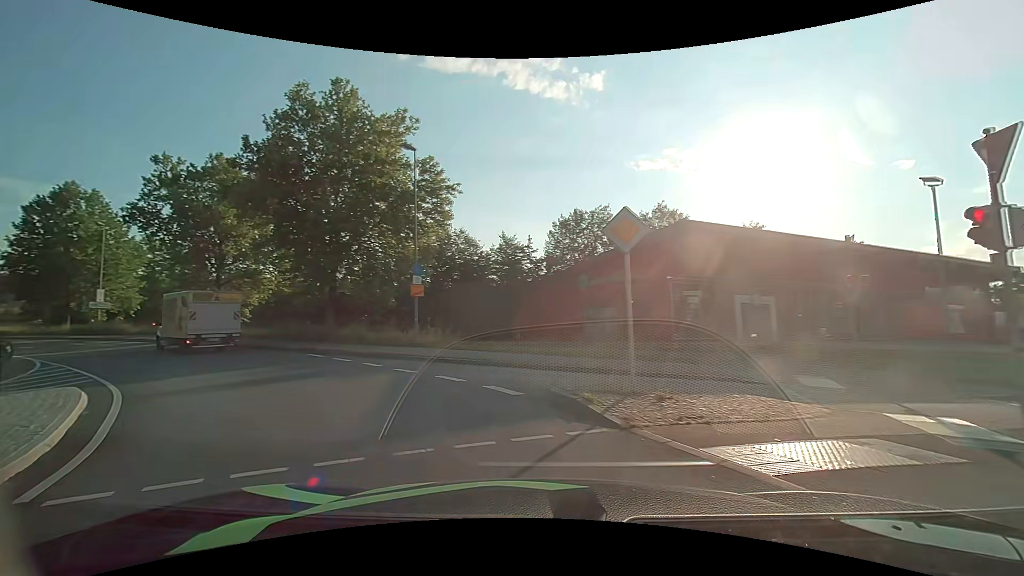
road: primary_link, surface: asphalt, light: Day
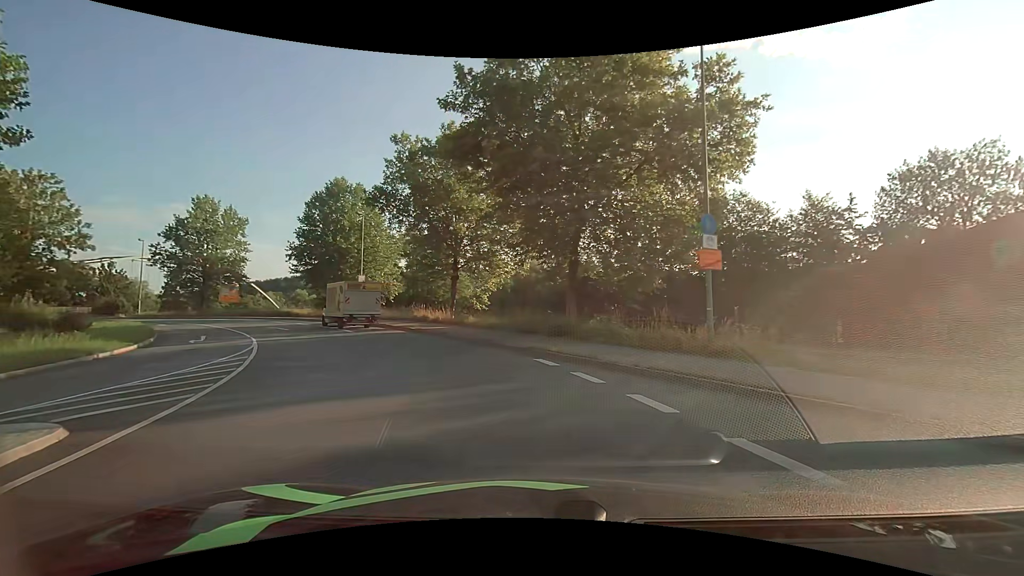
(-2.8, +9.6) m; -27°
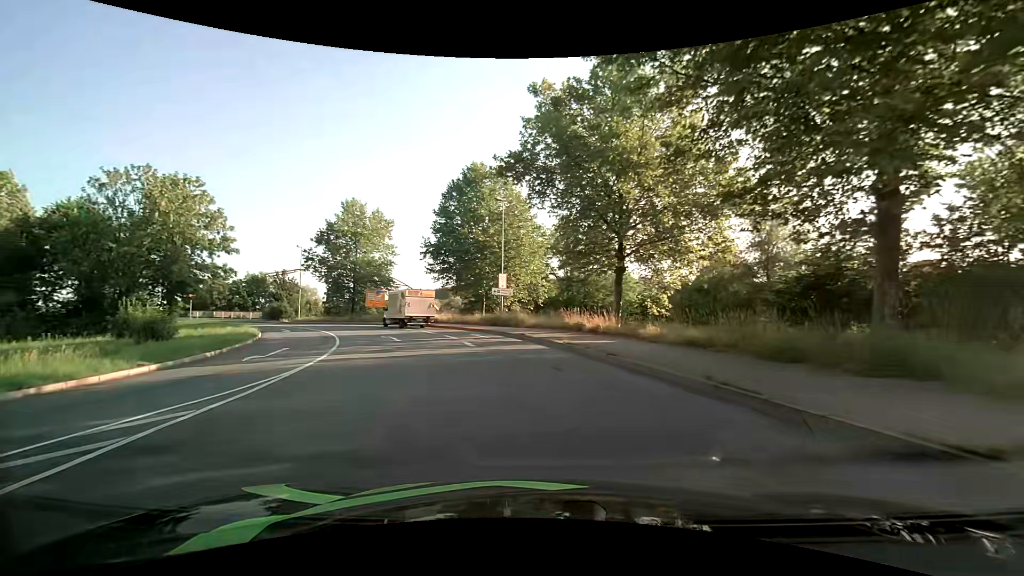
(-1.7, +10.7) m; -19°
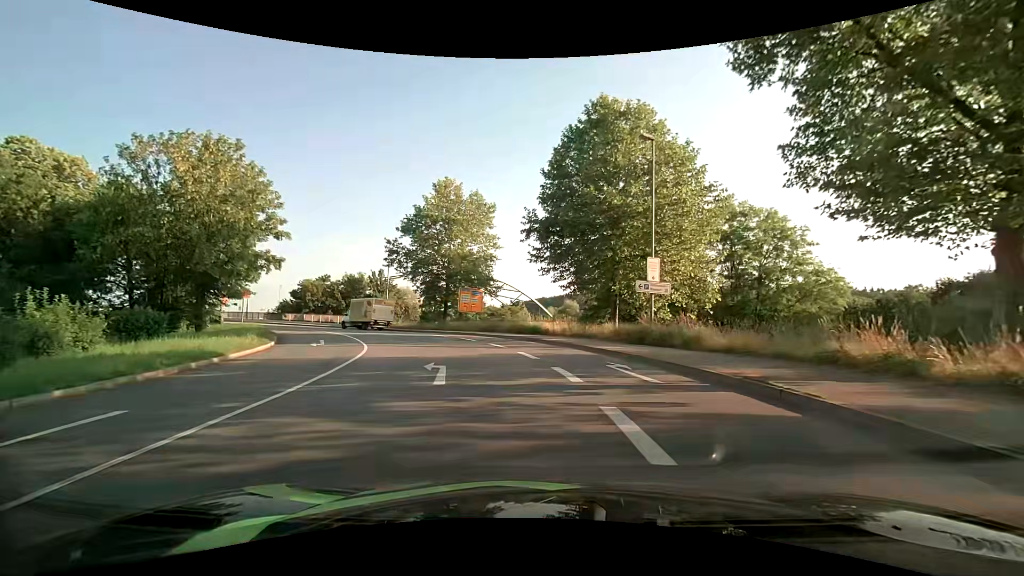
(-2.2, +15.0) m; -12°
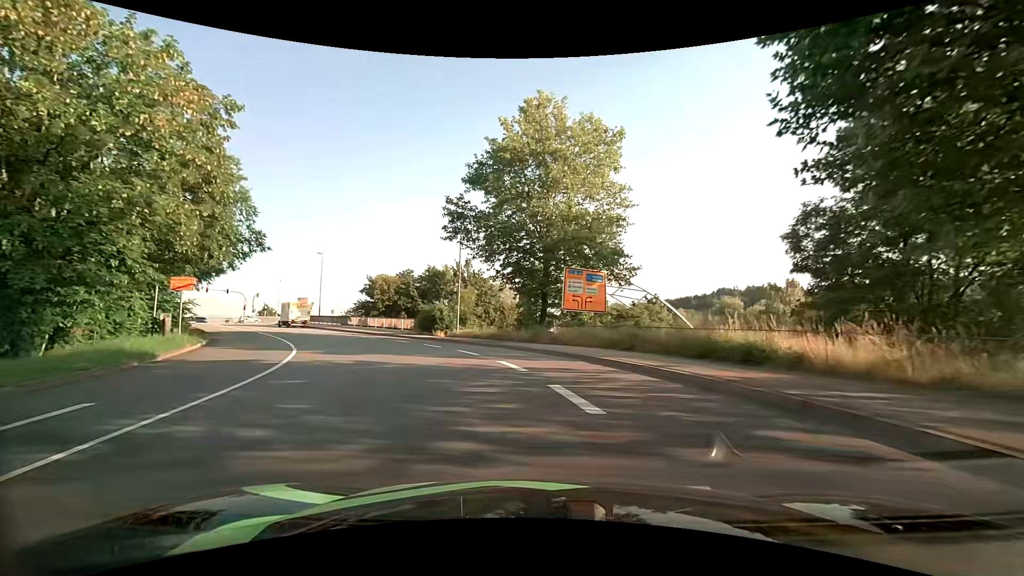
(-2.4, +20.8) m; -14°
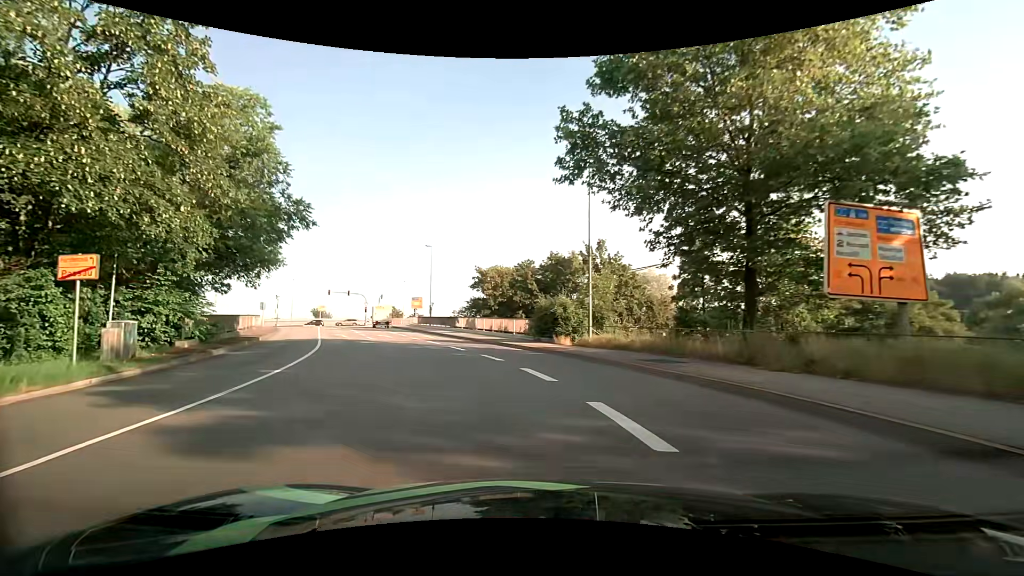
(-1.6, +13.3) m; -15°
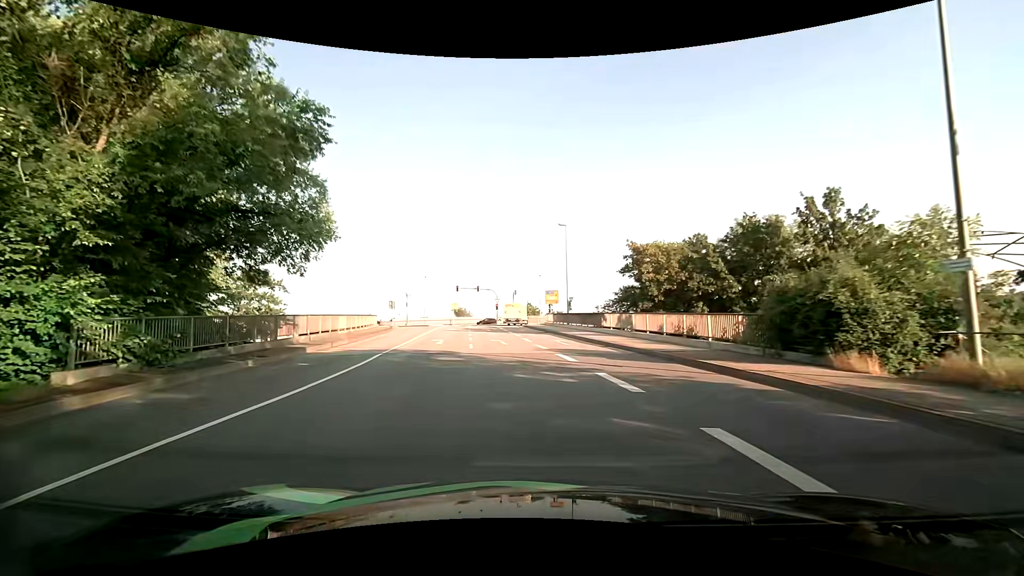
(-1.9, +13.1) m; -16°
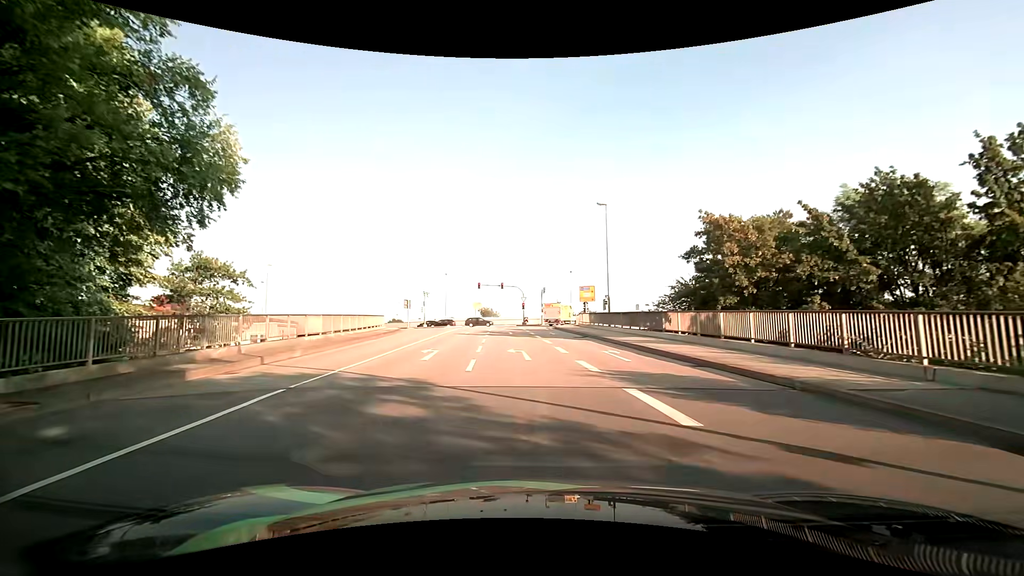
(-0.3, +8.8) m; -3°
